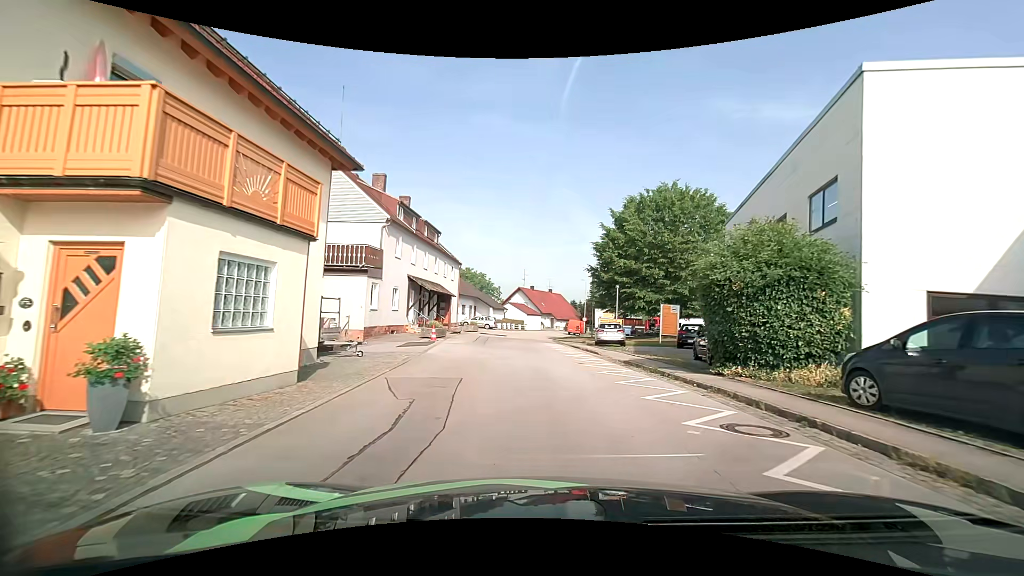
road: residential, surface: asphalt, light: Day
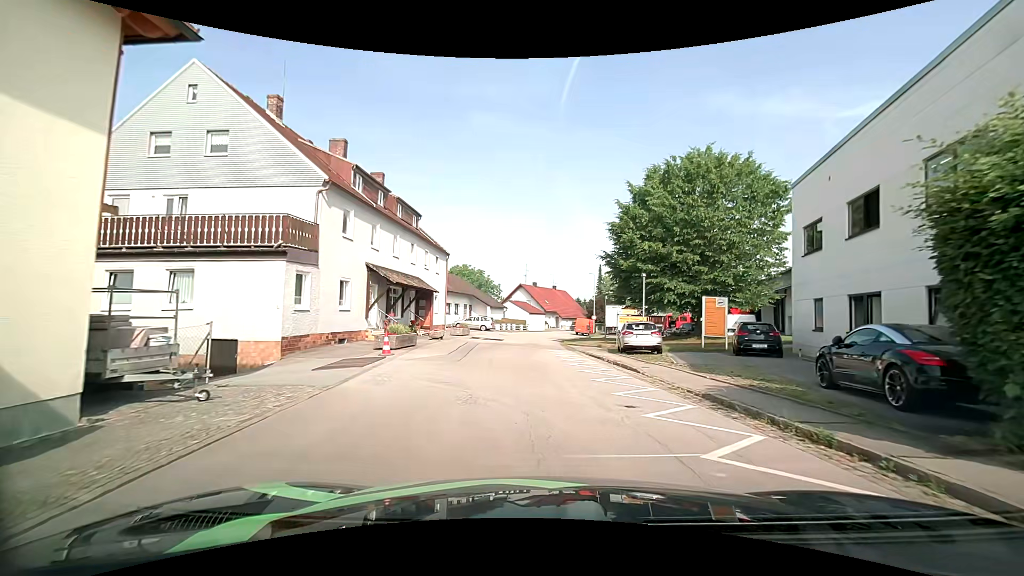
(0.0, +8.0) m; -1°
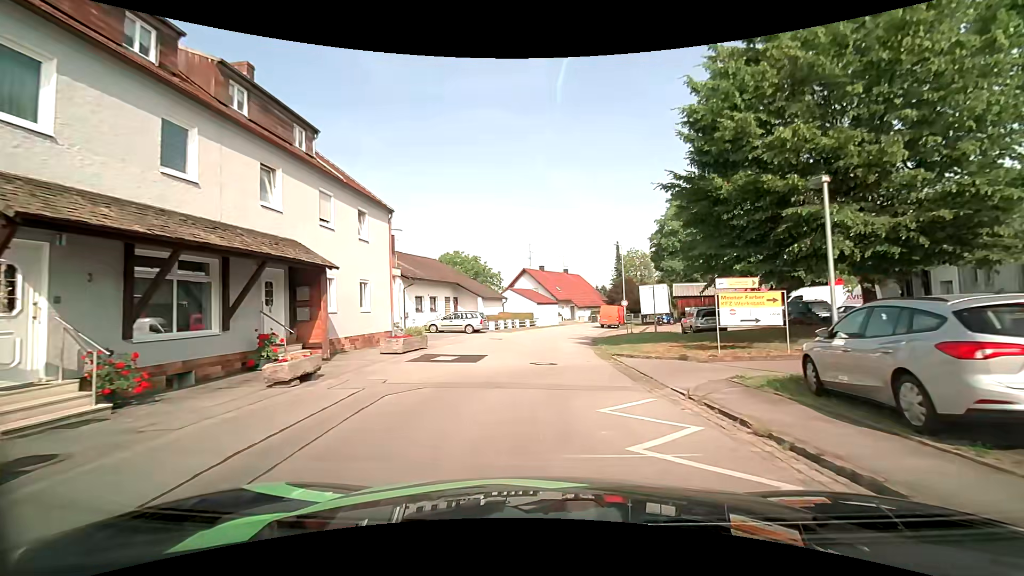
(-0.1, +16.9) m; -1°
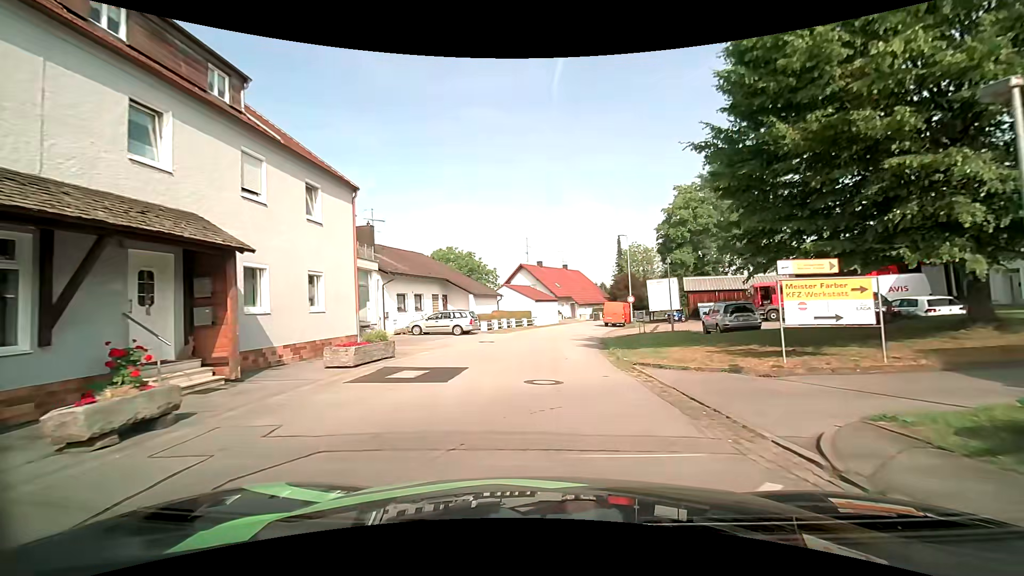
(0.0, +4.3) m; 0°
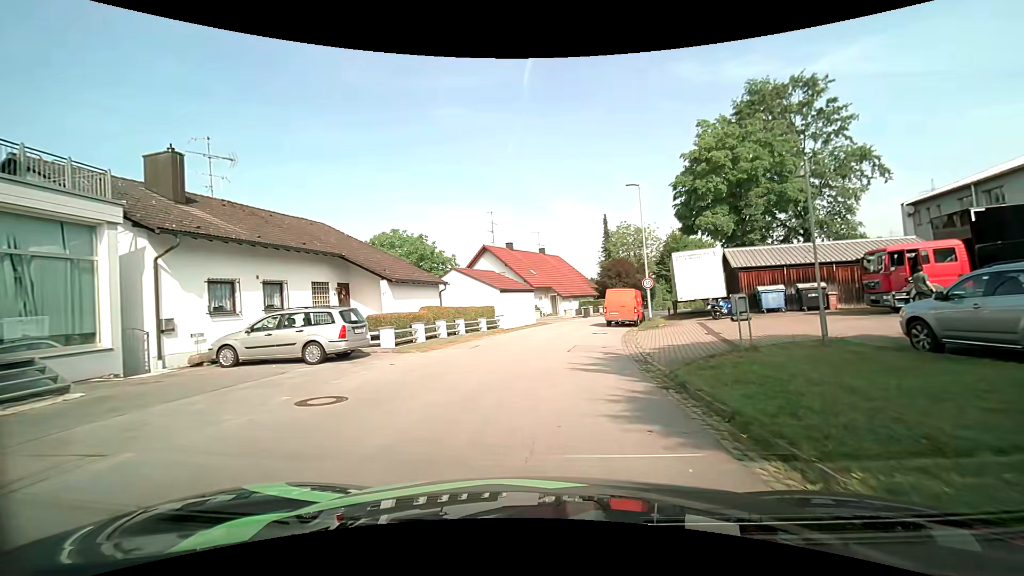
(+0.4, +16.4) m; +2°
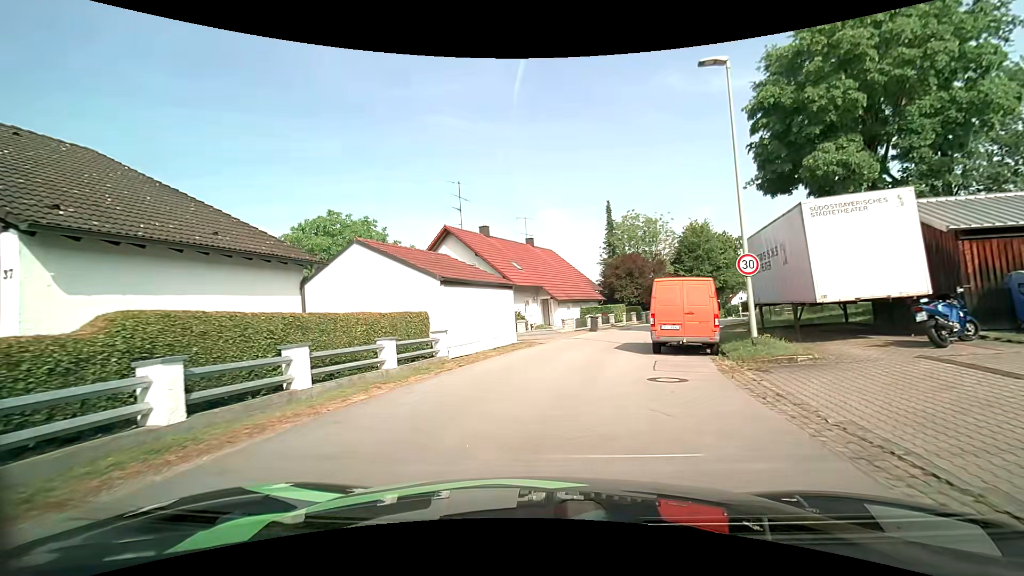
(+0.3, +15.3) m; +1°
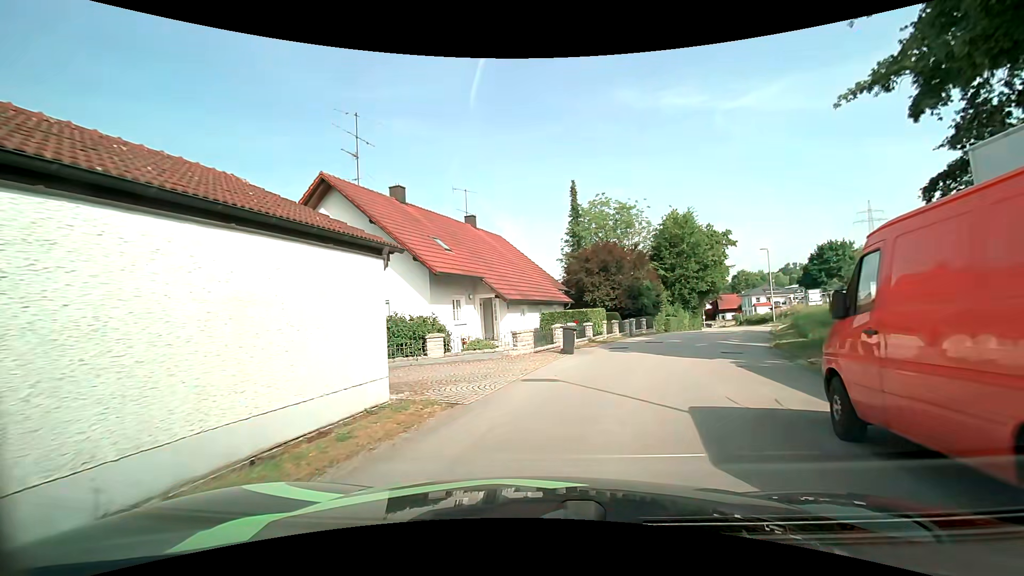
(+0.4, +13.4) m; +5°
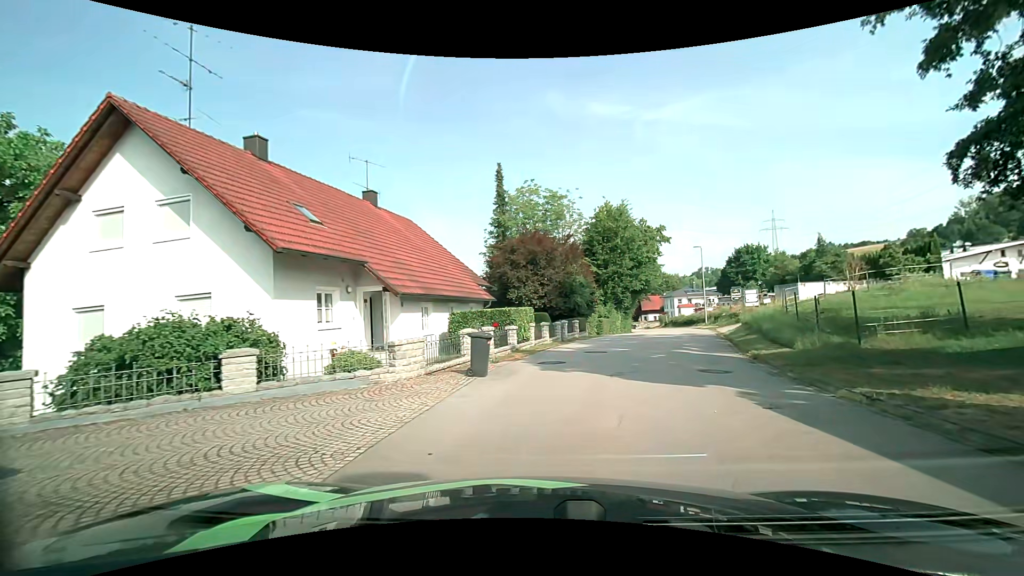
(+0.4, +6.1) m; +8°
(+1, +10) (+4, +19) (+7, +29) (+10, +39) (+12, +48) (+15, +58) (+16, +68) (+17, +78) (+18, +88) (+17, +98) m
